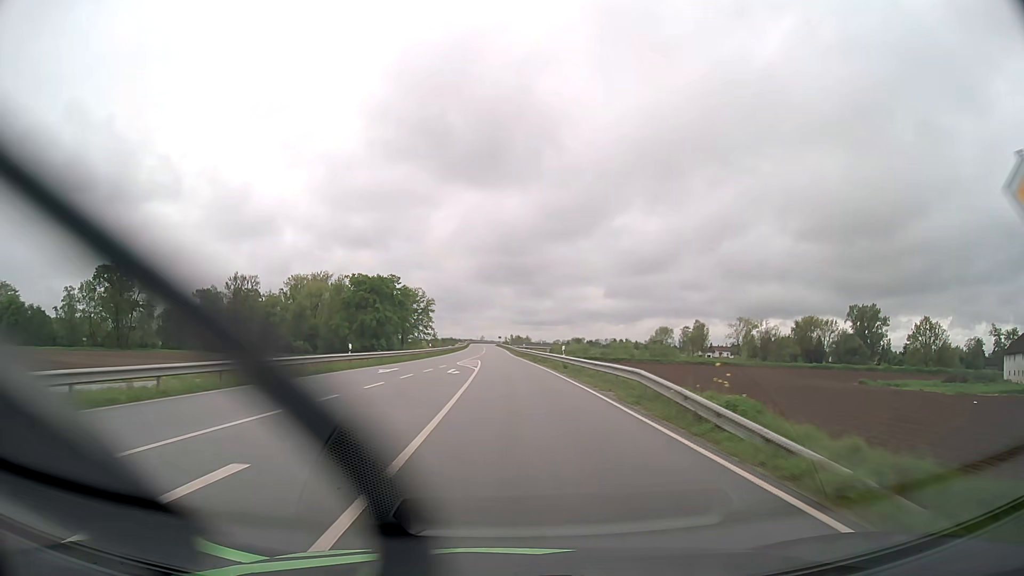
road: secondary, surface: asphalt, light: Day
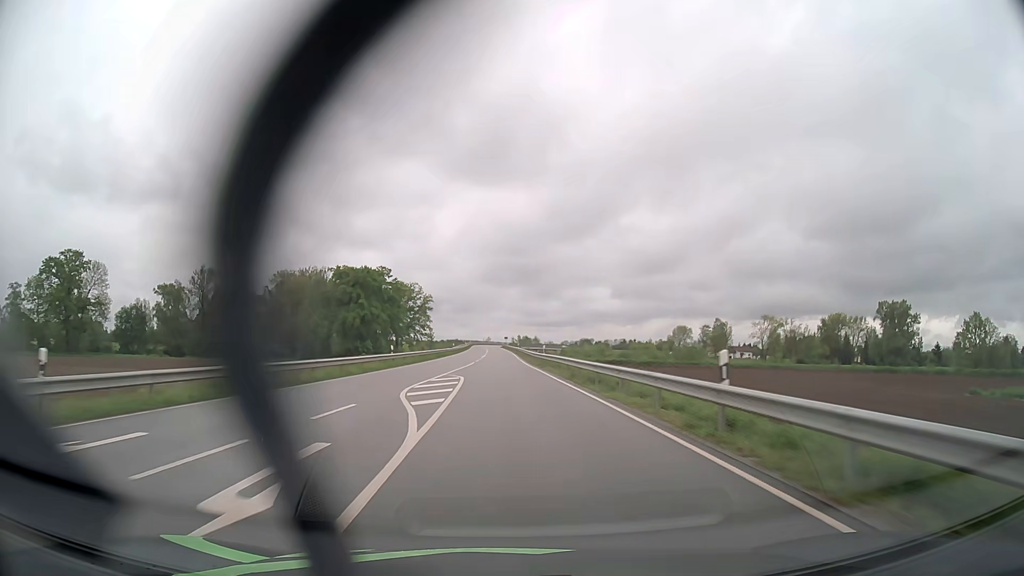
(-0.1, +26.3) m; 0°
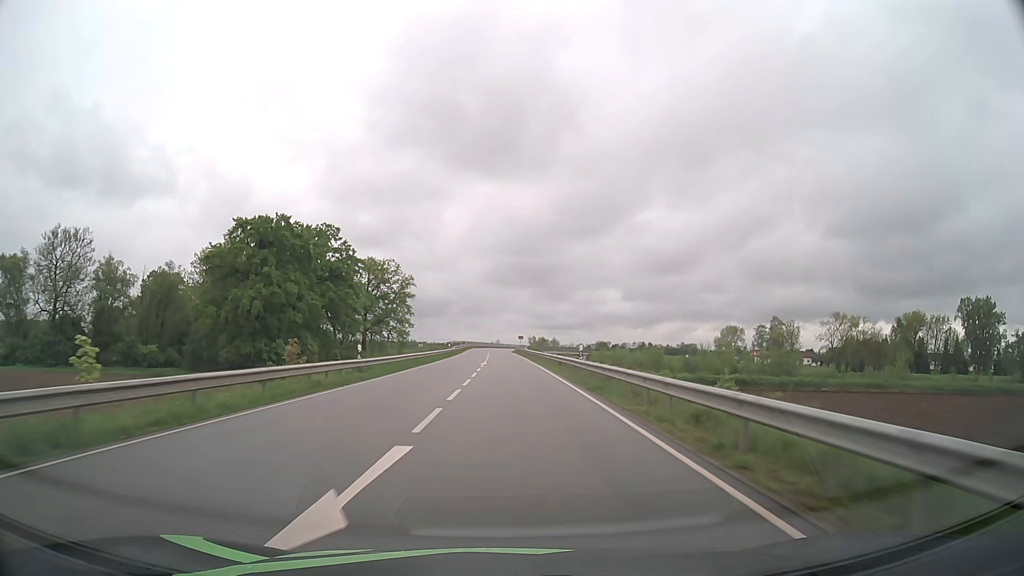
(-0.9, +66.1) m; -1°
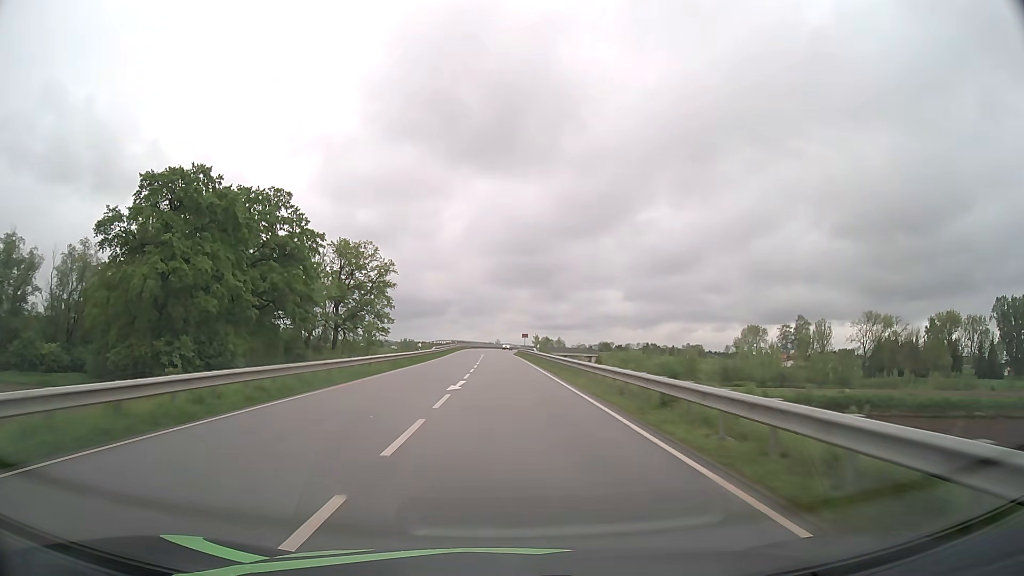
(+0.1, +26.6) m; 0°
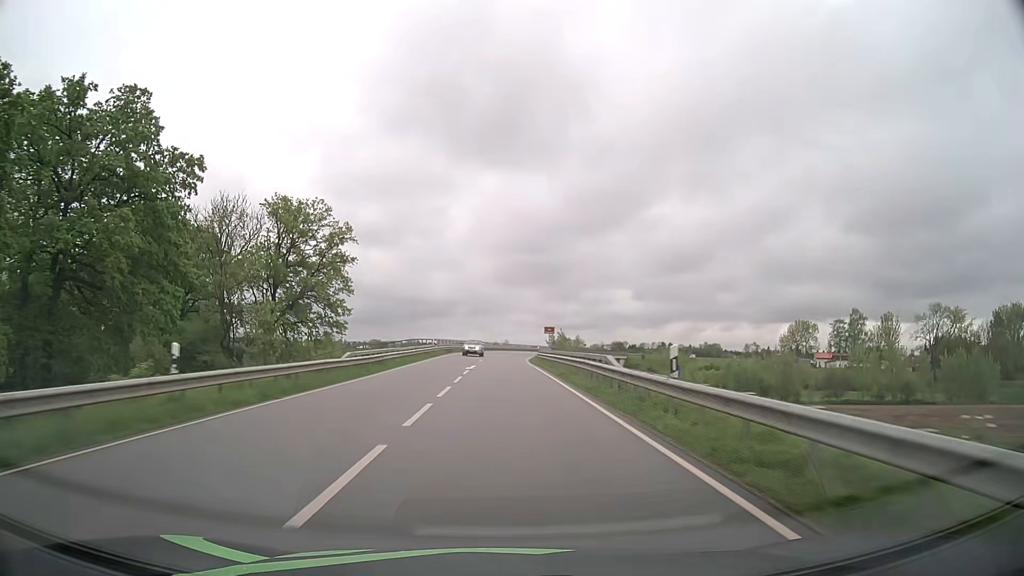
(-0.2, +39.5) m; -1°
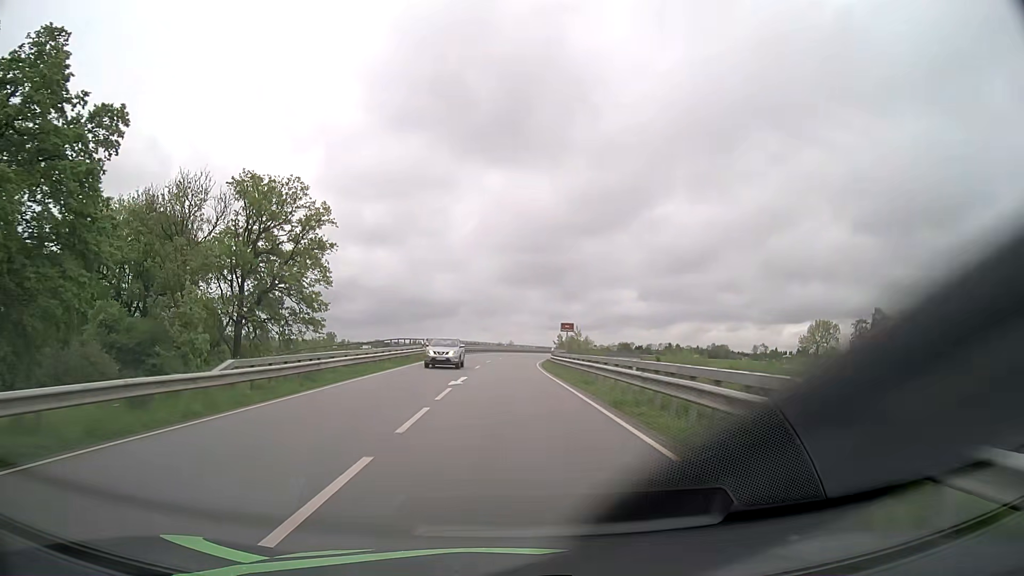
(0.0, +12.9) m; 0°
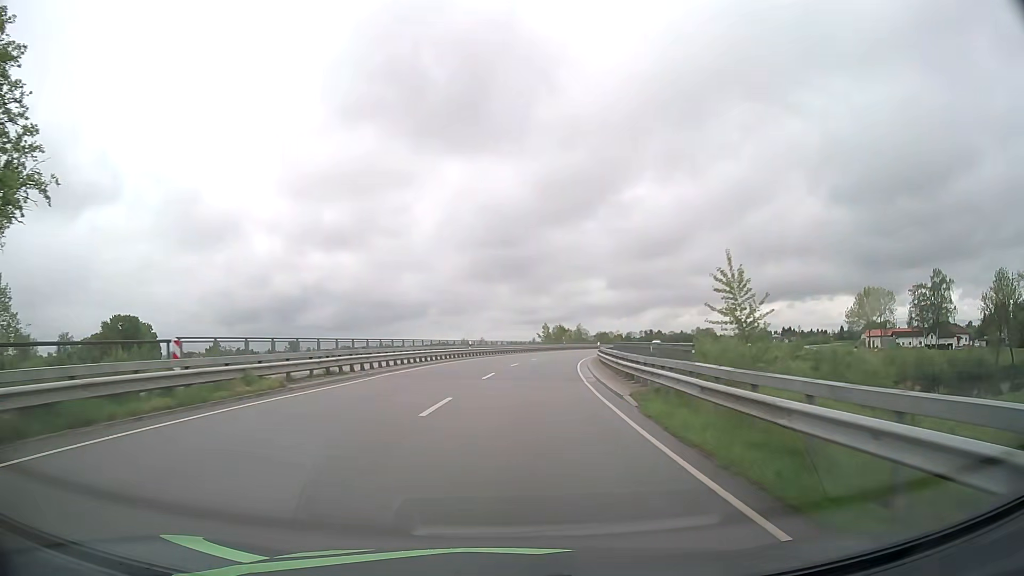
(+0.4, +49.7) m; +2°
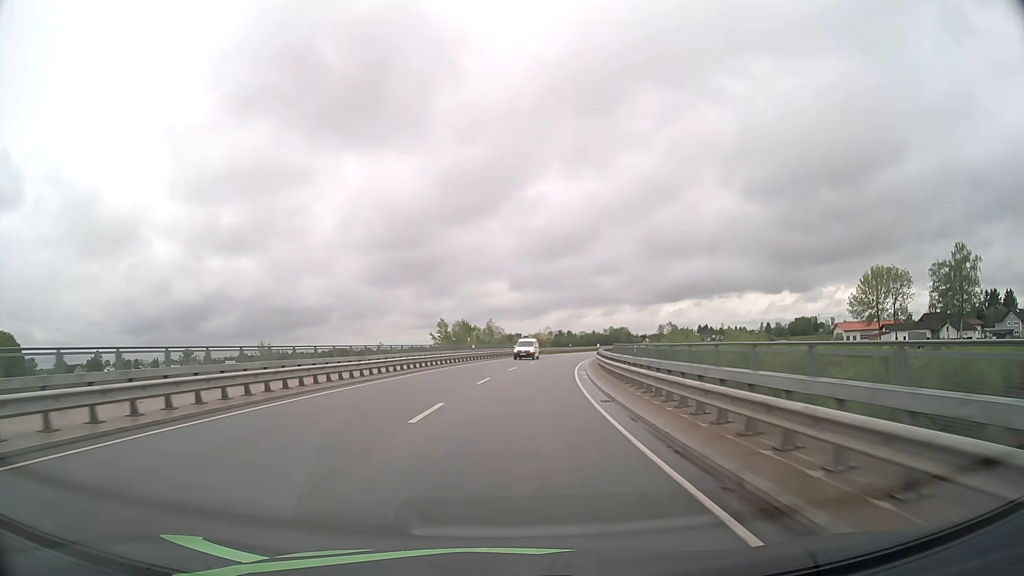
(+3.5, +47.9) m; +8°
(0, +10) (+1, +20) (+1, +30) (+2, +40) (+4, +50) (+5, +60) (+7, +70) (+9, +79) (+12, +89) (+15, +98) m
